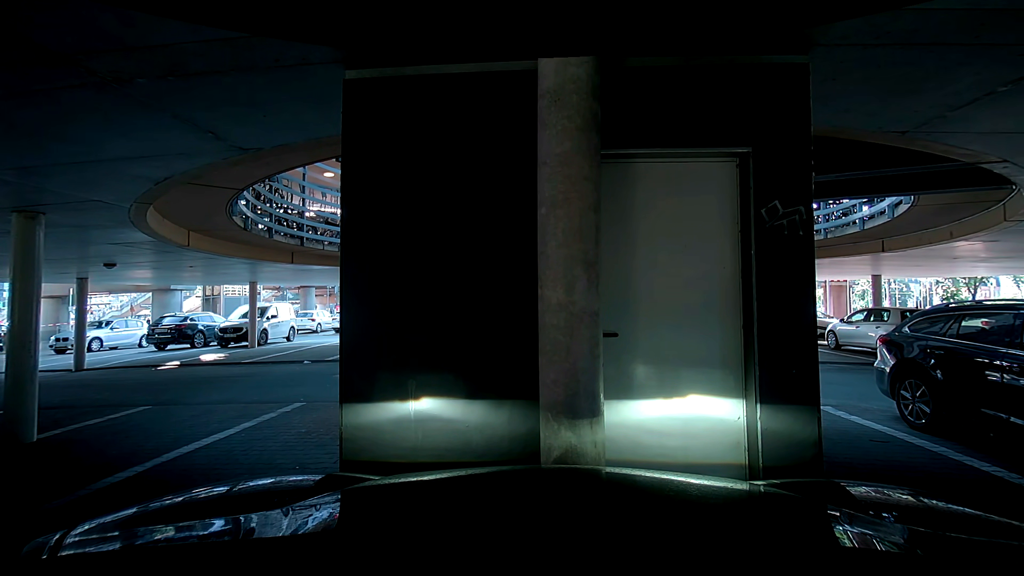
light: Day
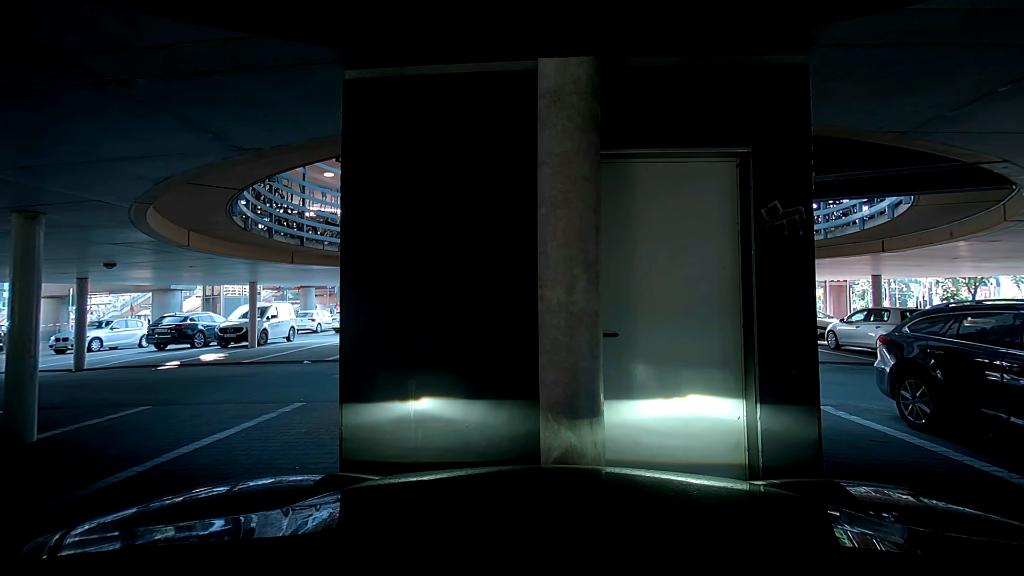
(0.0, 0.0) m; 0°
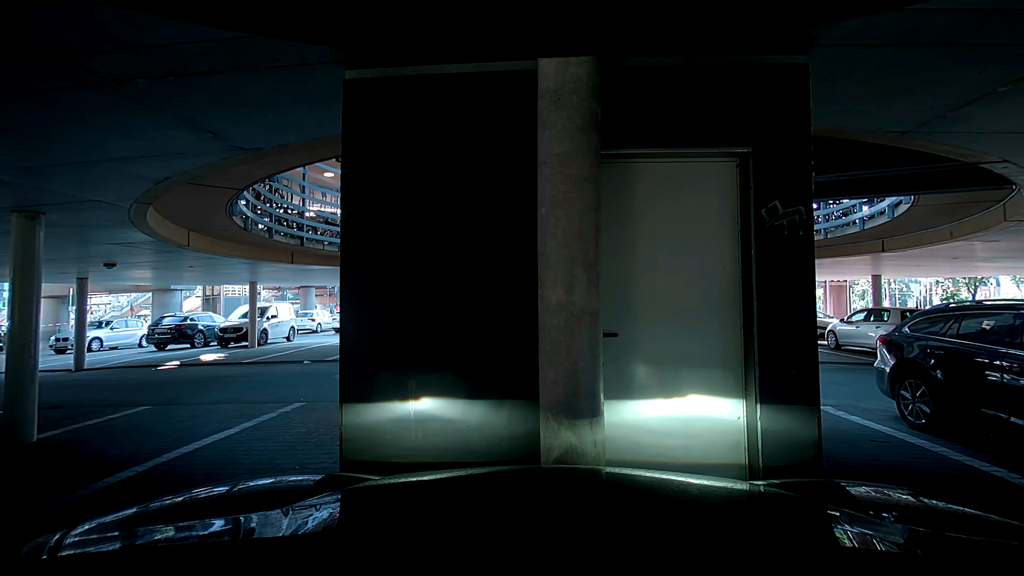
(0.0, 0.0) m; 0°
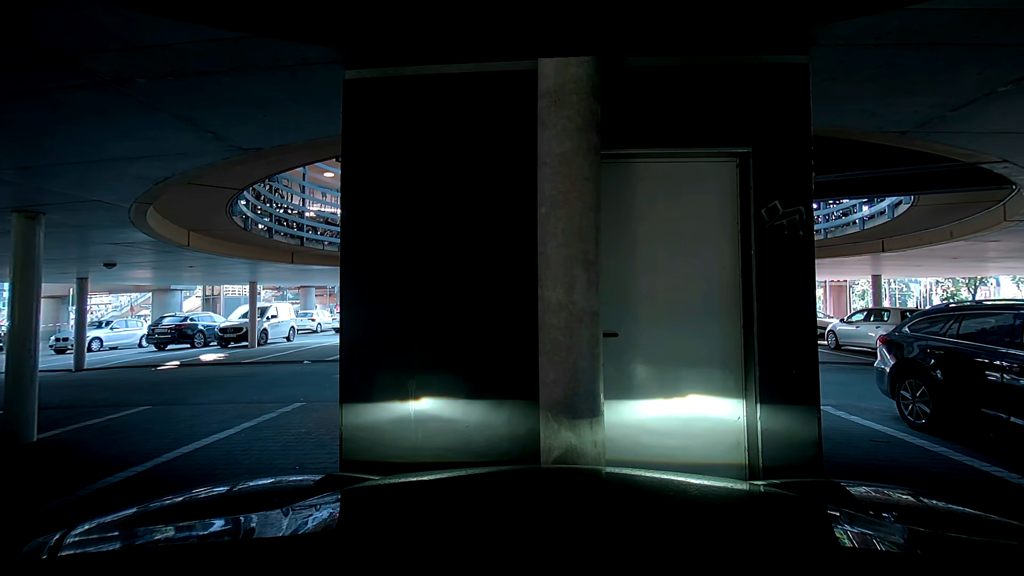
(0.0, 0.0) m; 0°
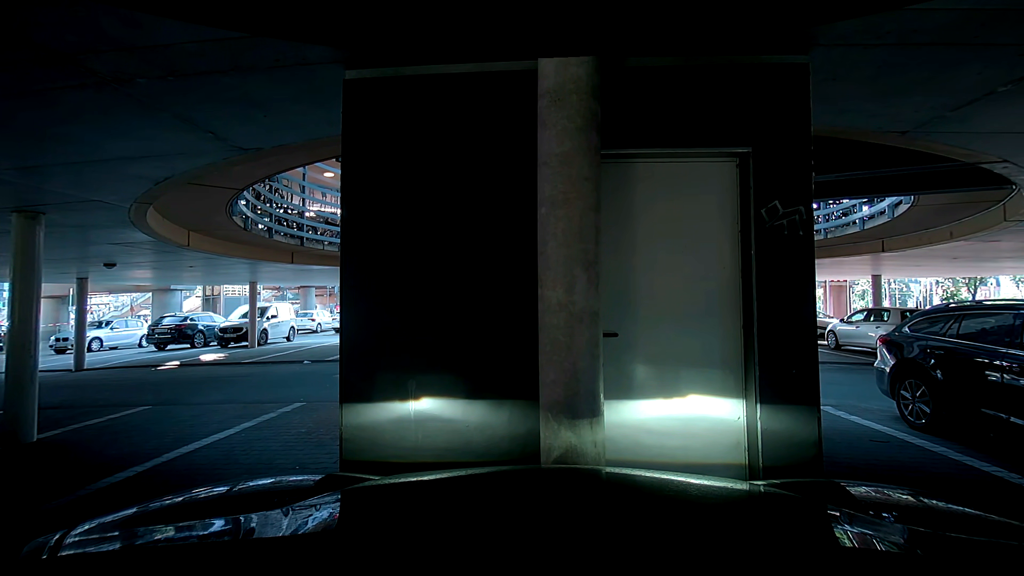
(0.0, 0.0) m; 0°
